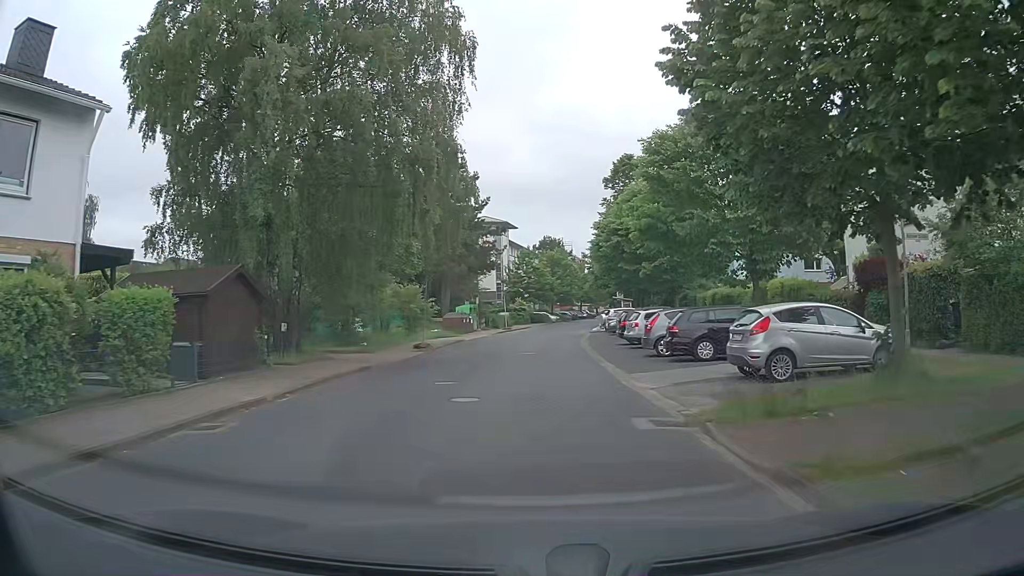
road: residential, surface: asphalt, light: Day
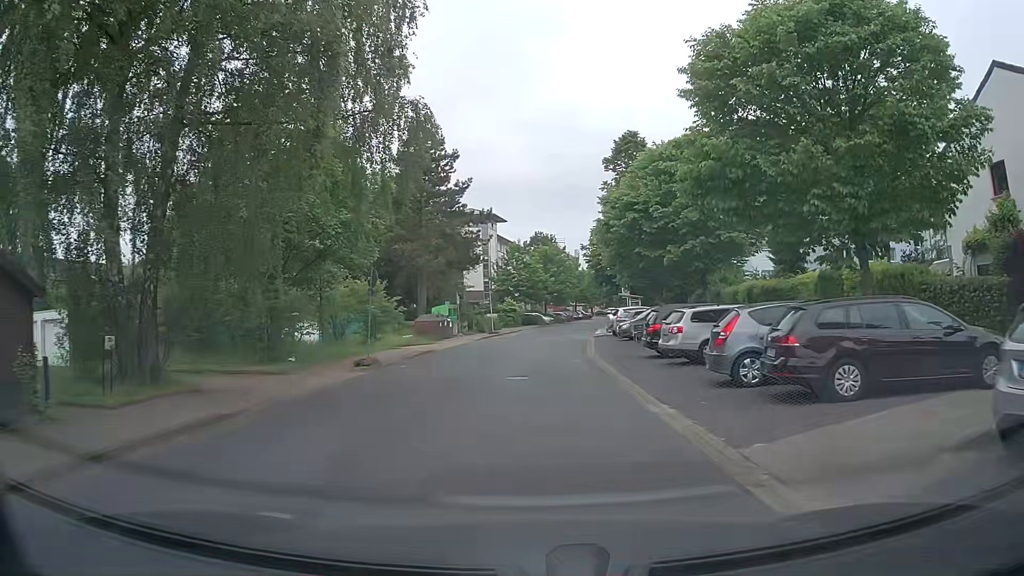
(0.0, +8.9) m; +1°
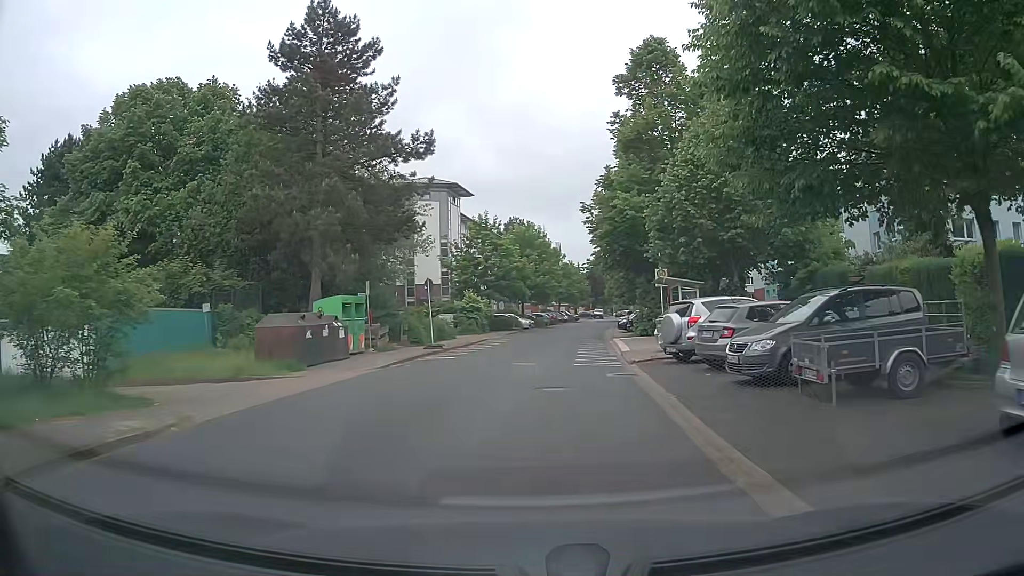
(-0.1, +21.9) m; 0°
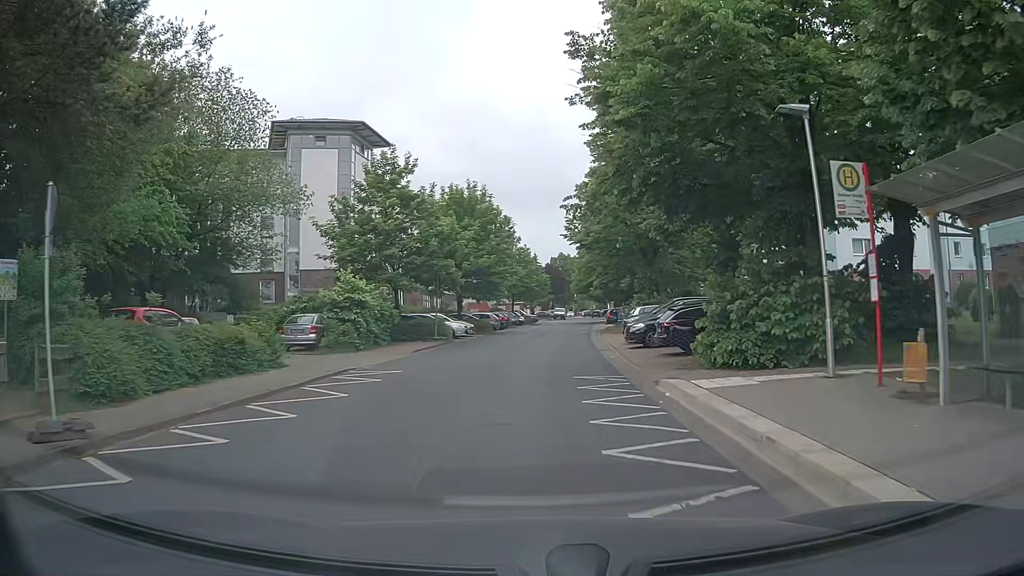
(+1.2, +22.3) m; +6°
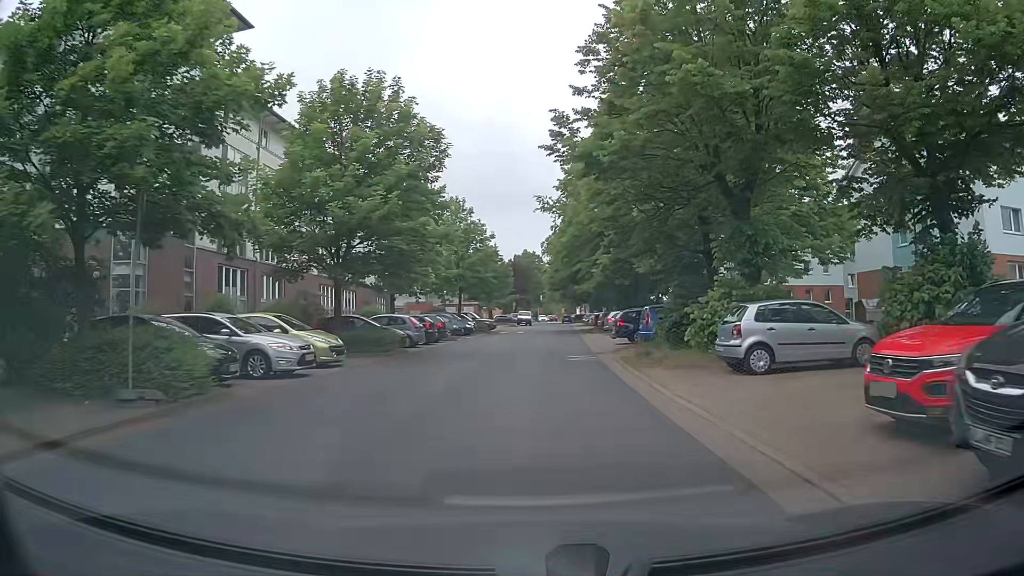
(+0.2, +23.4) m; +2°
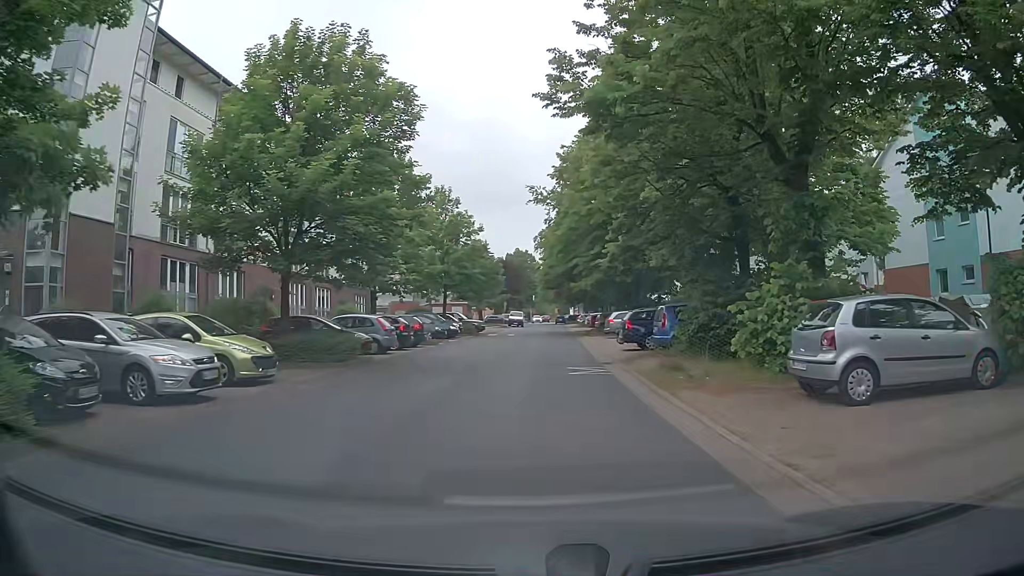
(0.0, +4.7) m; +1°
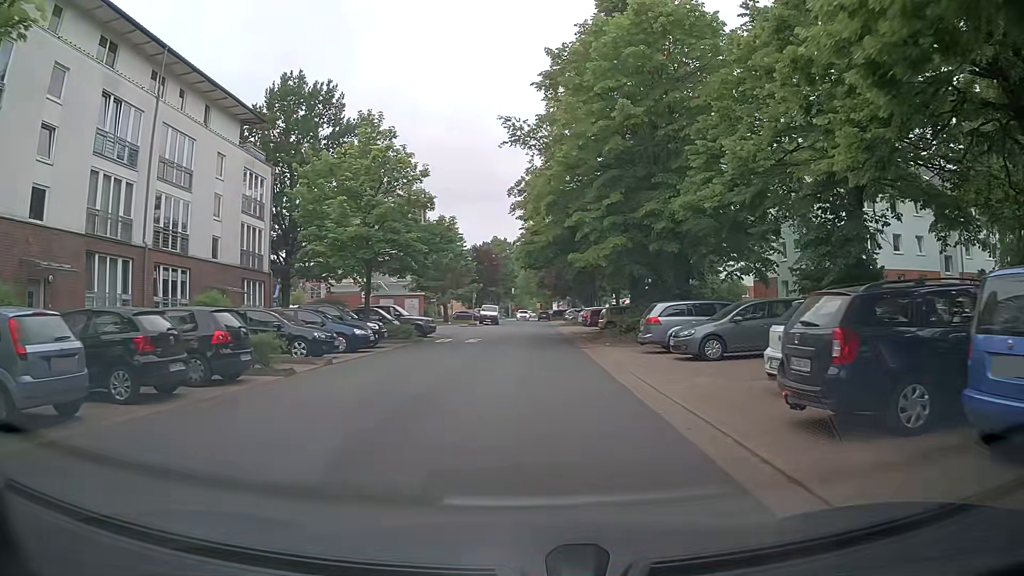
(+0.2, +18.0) m; +1°
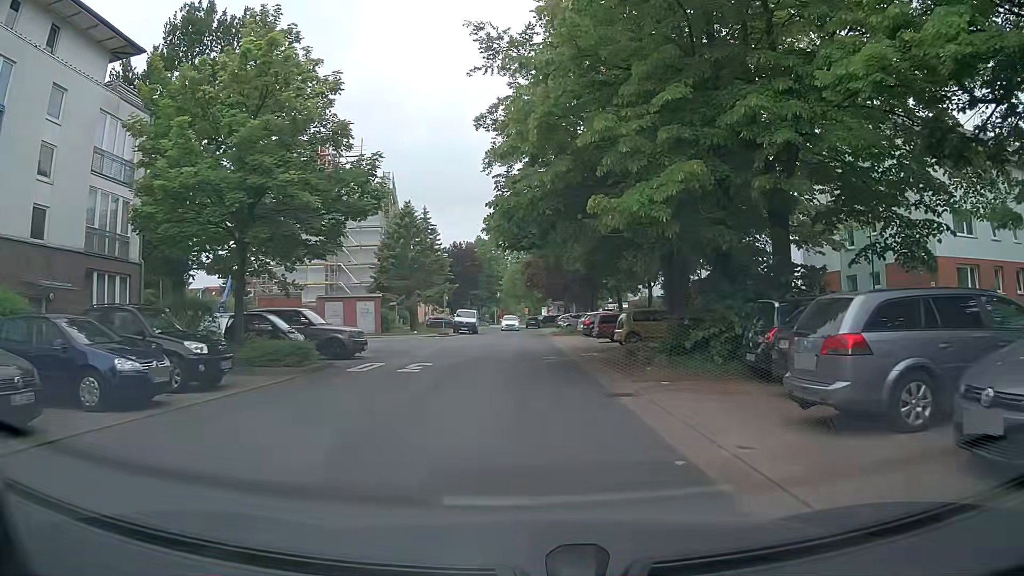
(+0.2, +12.9) m; +2°
